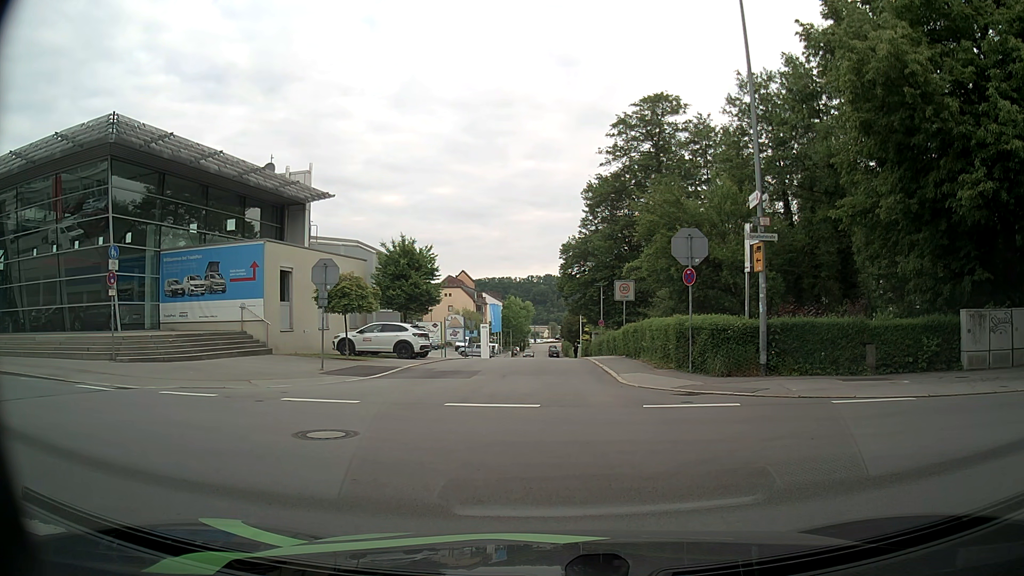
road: residential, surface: asphalt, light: Day
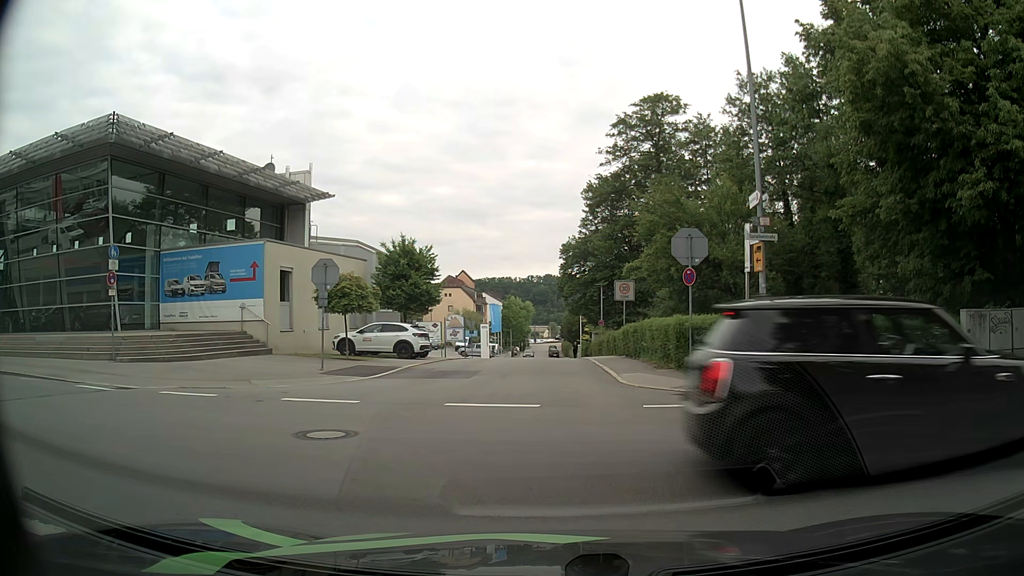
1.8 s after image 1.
(0.0, 0.0) m; 0°
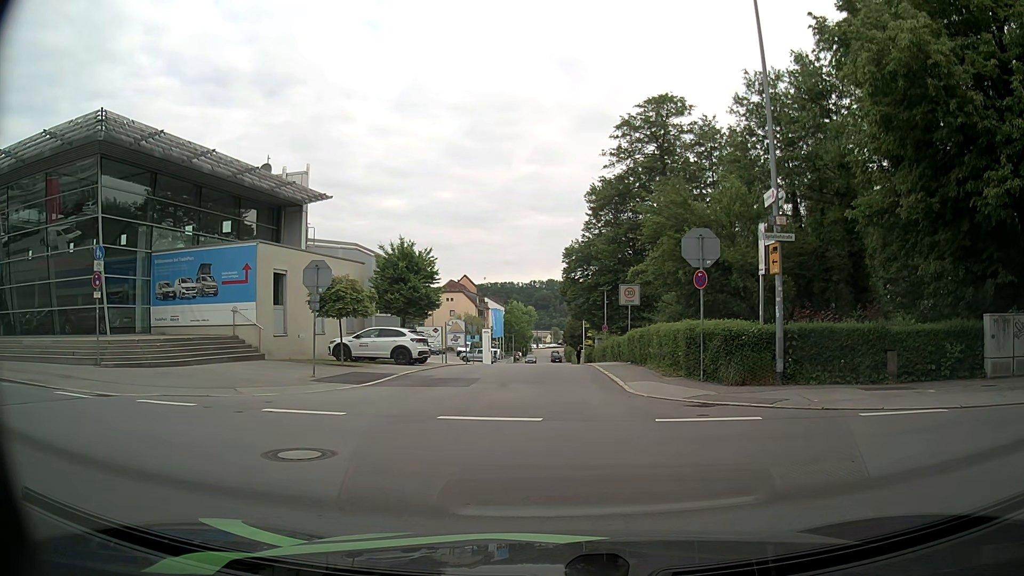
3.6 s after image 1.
(0.0, +1.0) m; +1°
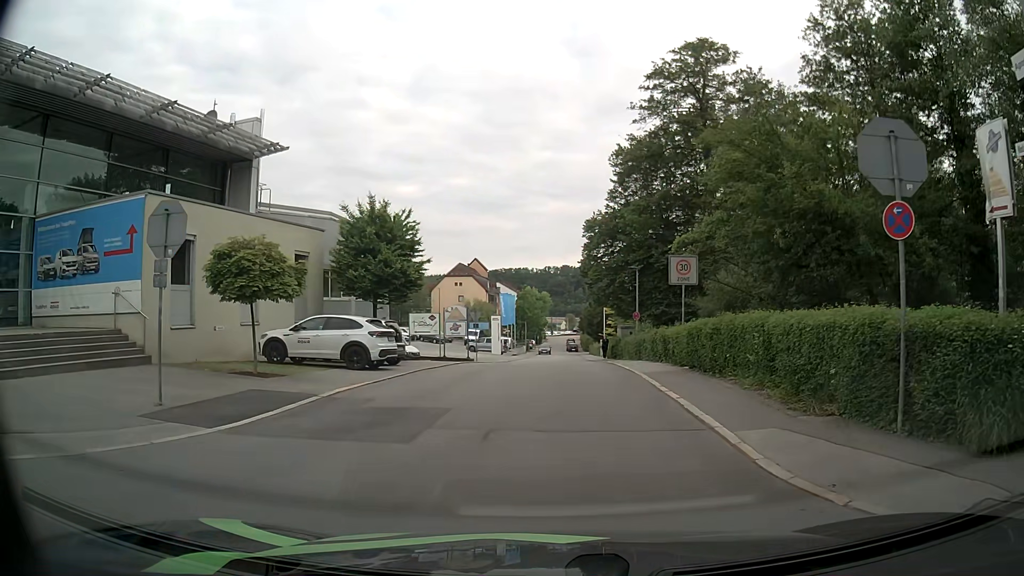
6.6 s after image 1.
(-0.1, +8.9) m; 0°
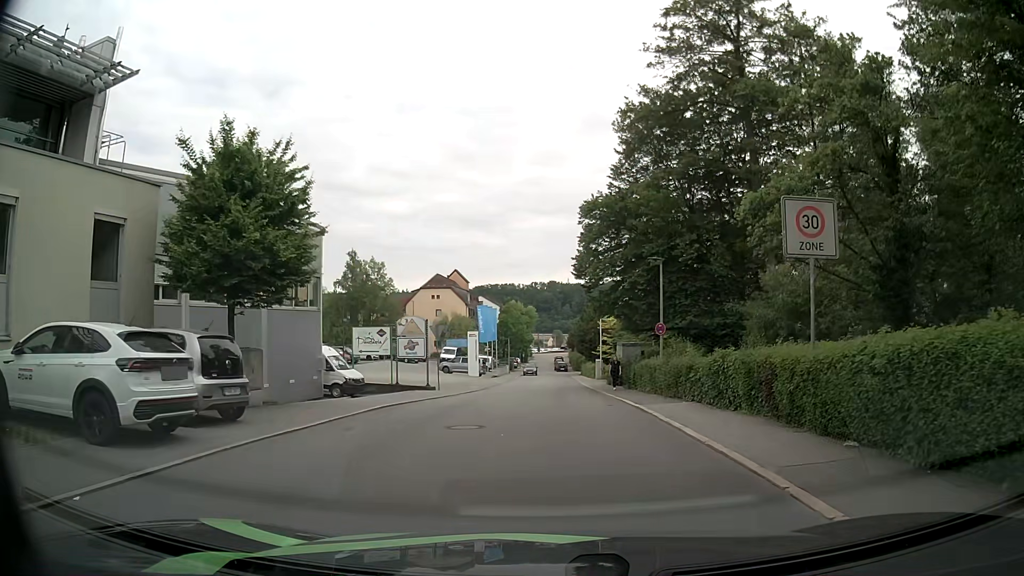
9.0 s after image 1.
(0.0, +11.4) m; +2°
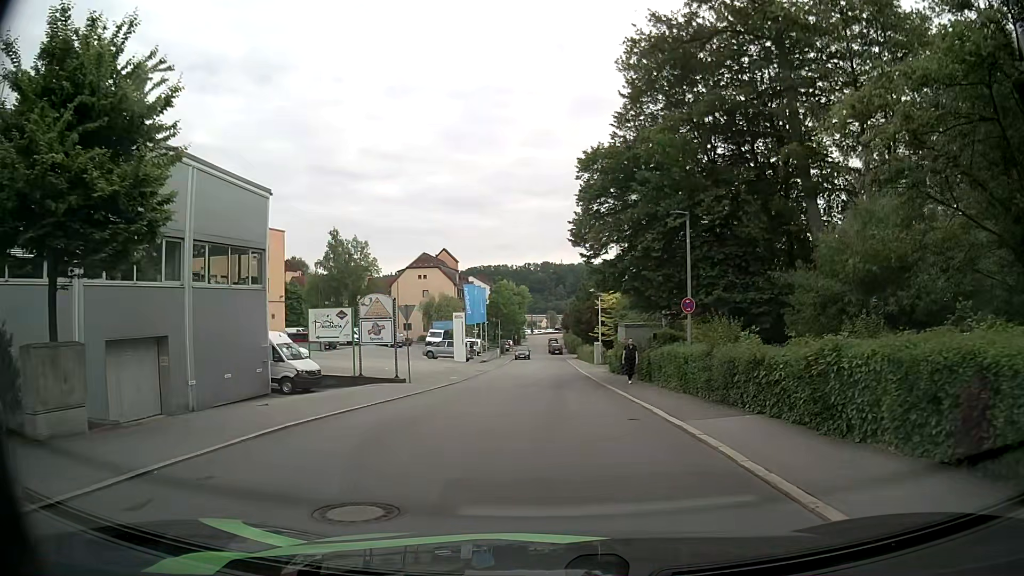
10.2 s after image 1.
(0.0, +6.1) m; -1°
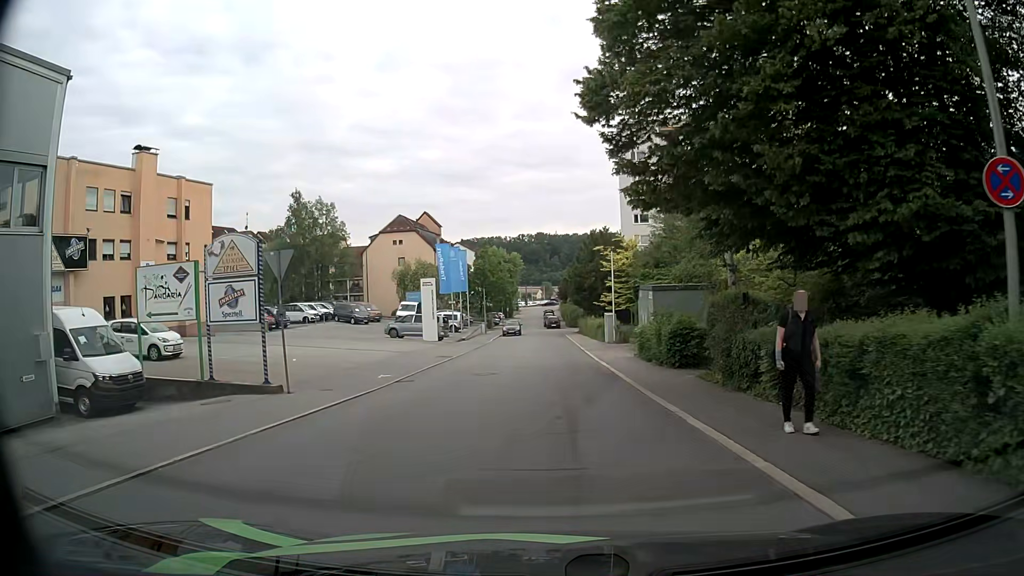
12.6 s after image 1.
(+0.2, +14.0) m; 0°
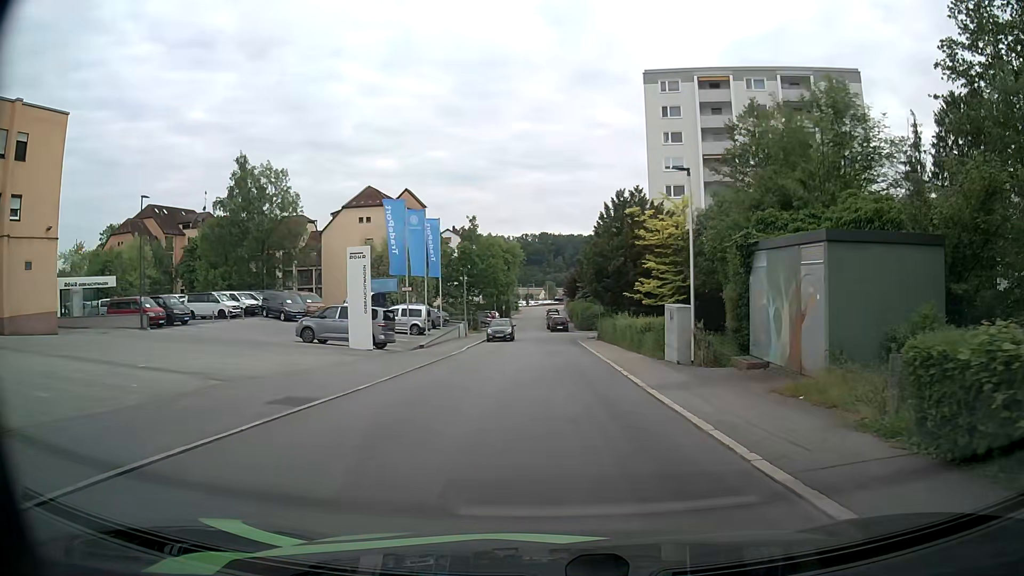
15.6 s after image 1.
(0.0, +19.6) m; +1°
